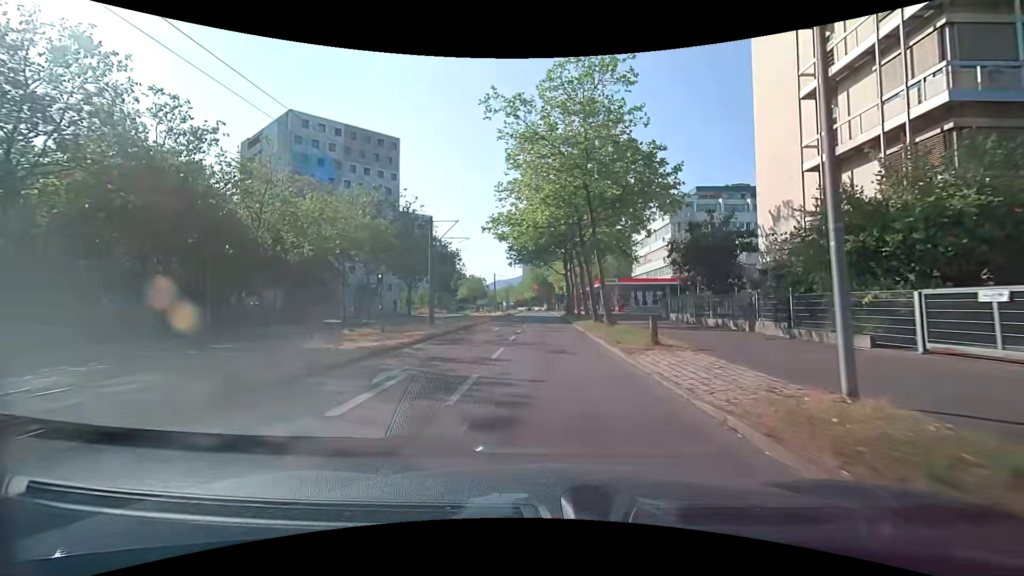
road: tertiary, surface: asphalt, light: Day
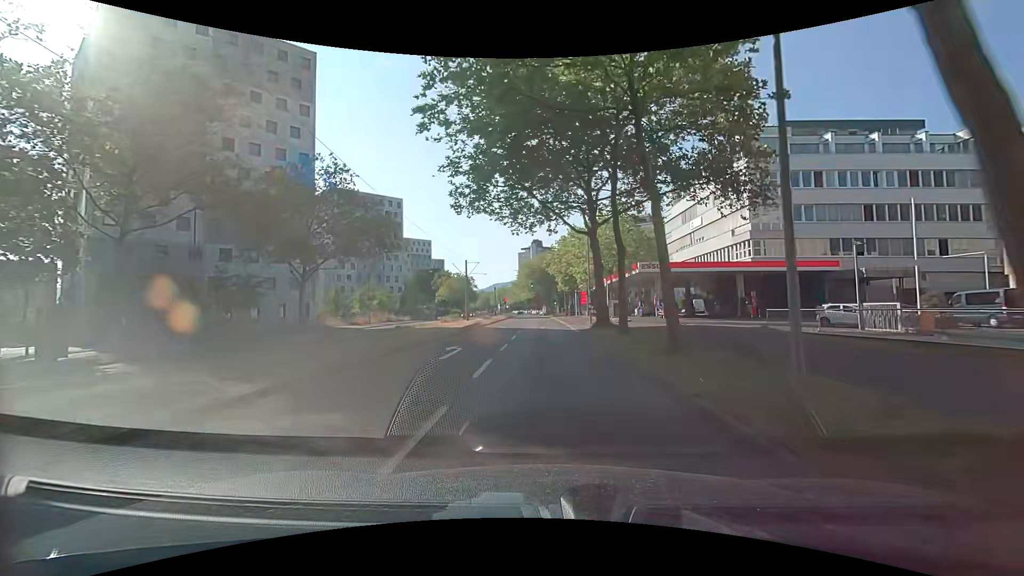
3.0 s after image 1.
(+0.1, +32.8) m; +1°
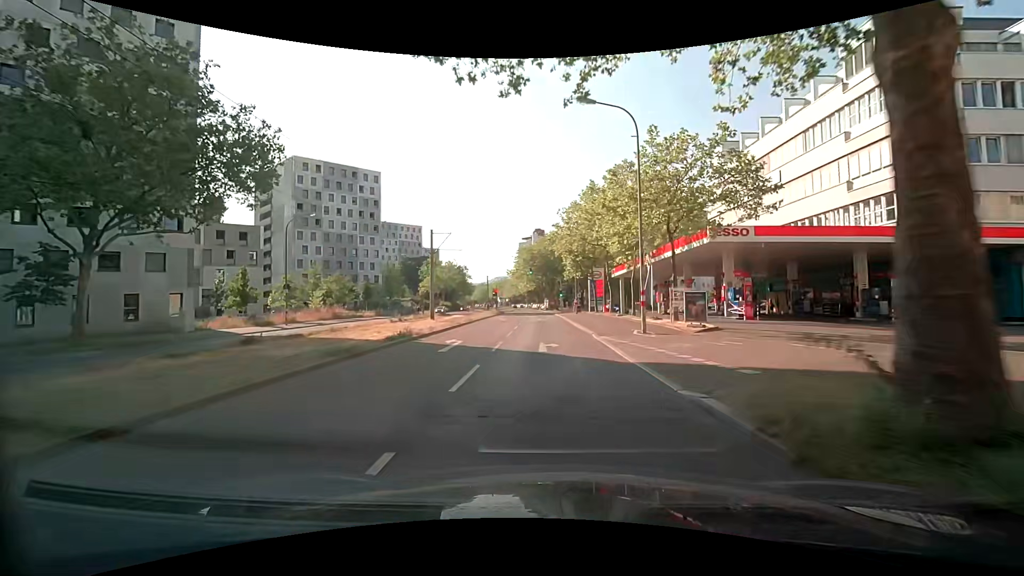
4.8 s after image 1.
(-0.1, +20.2) m; -1°
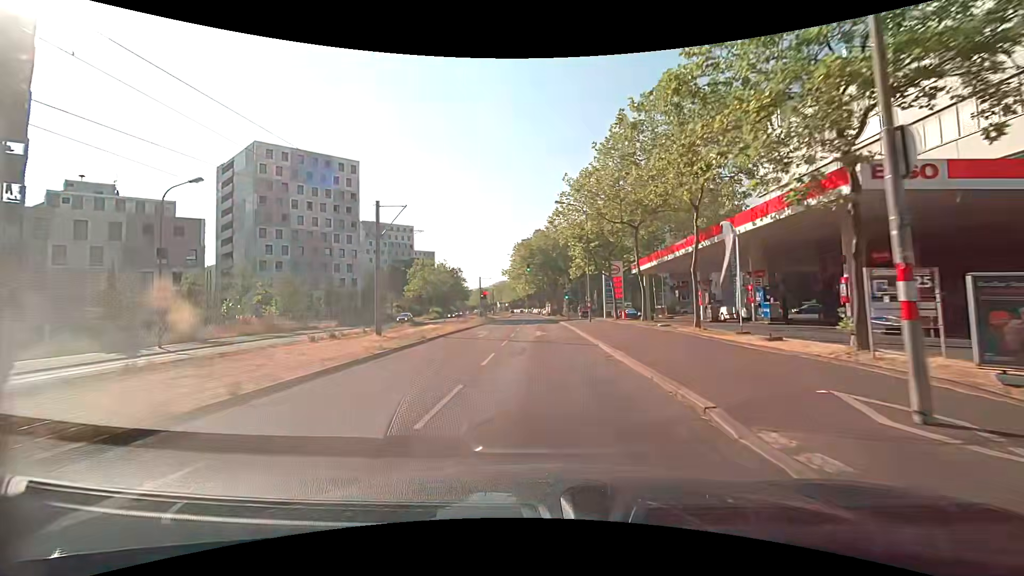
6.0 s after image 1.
(+0.2, +13.8) m; +1°
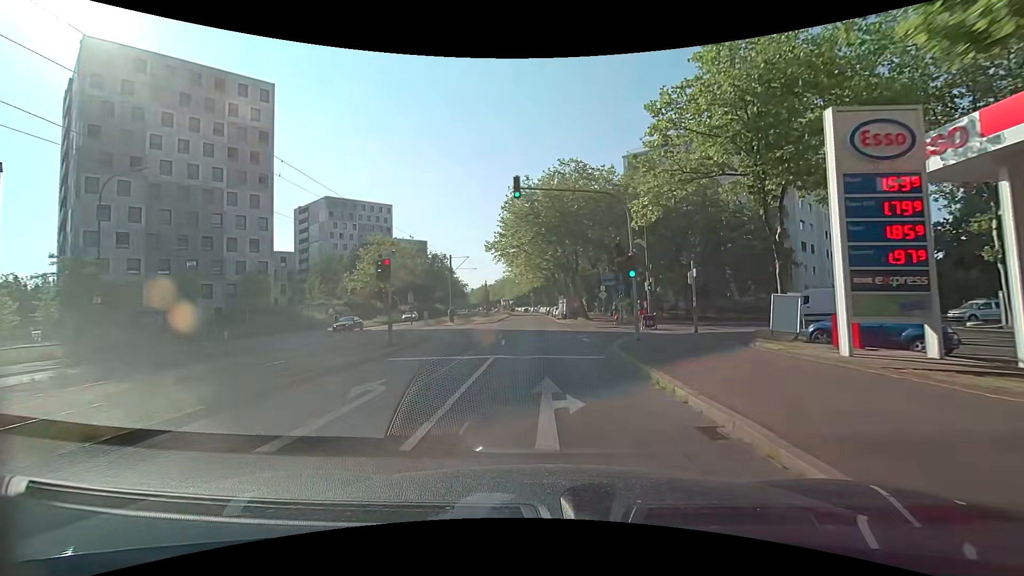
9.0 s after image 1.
(-0.6, +35.4) m; -2°
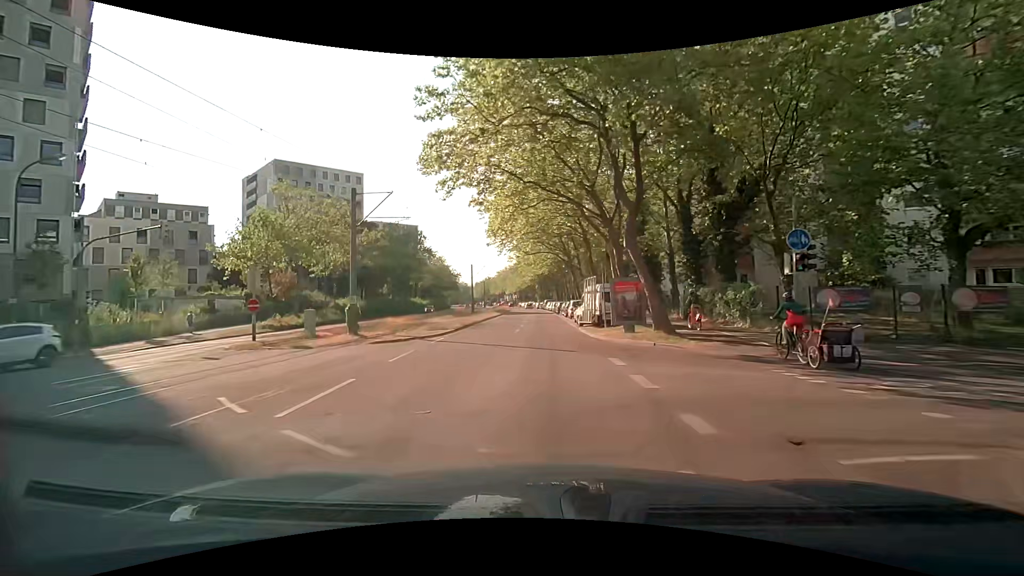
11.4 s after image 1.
(0.0, +29.4) m; -1°
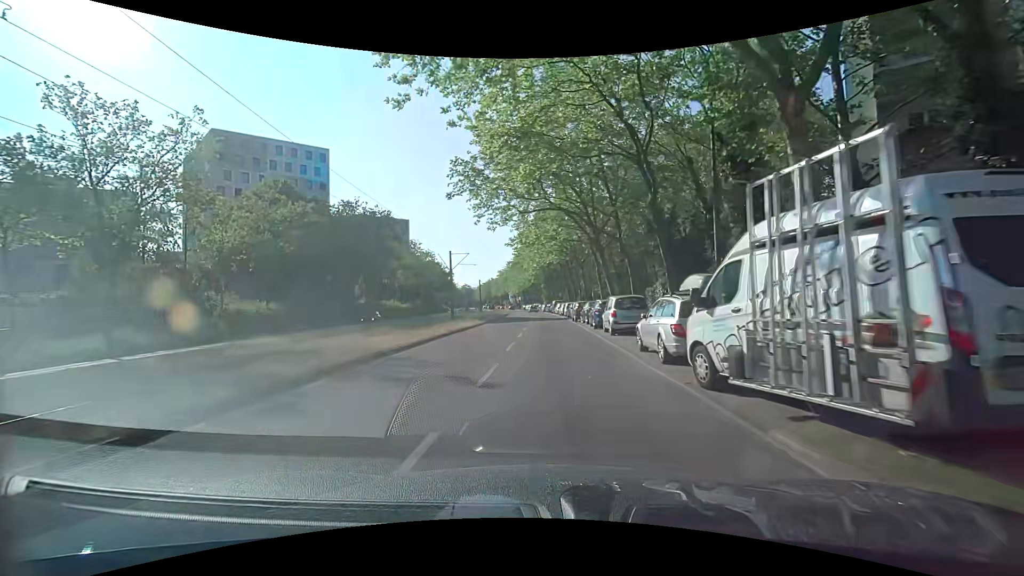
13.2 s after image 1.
(-0.1, +21.9) m; -1°
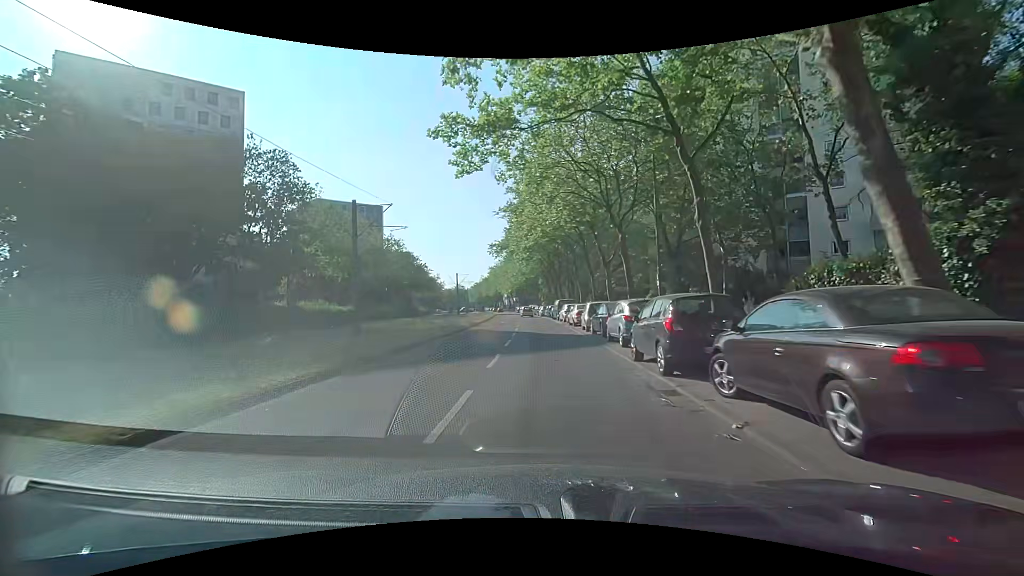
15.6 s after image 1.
(+0.2, +27.0) m; +1°
